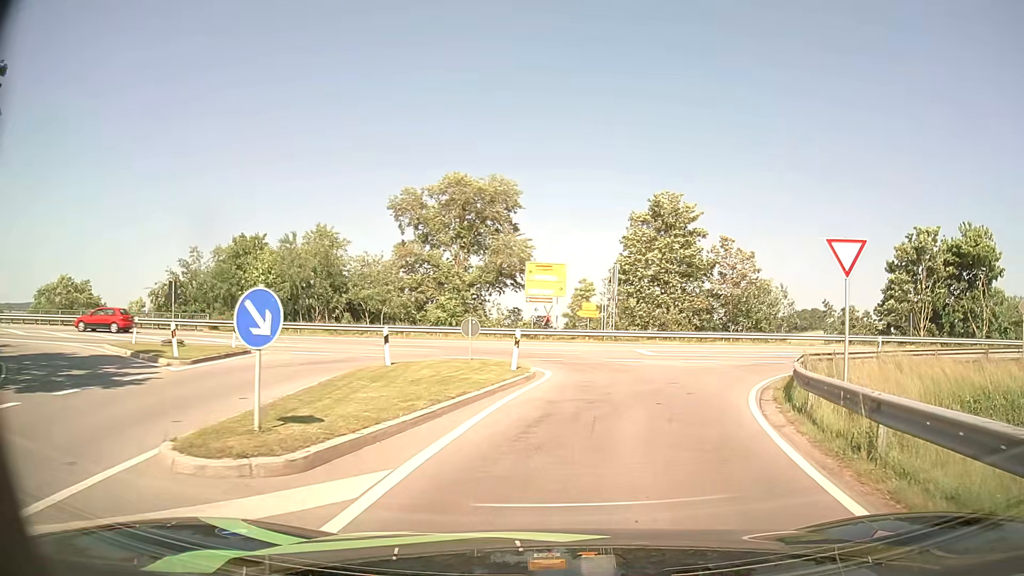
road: primary_link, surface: asphalt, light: Day
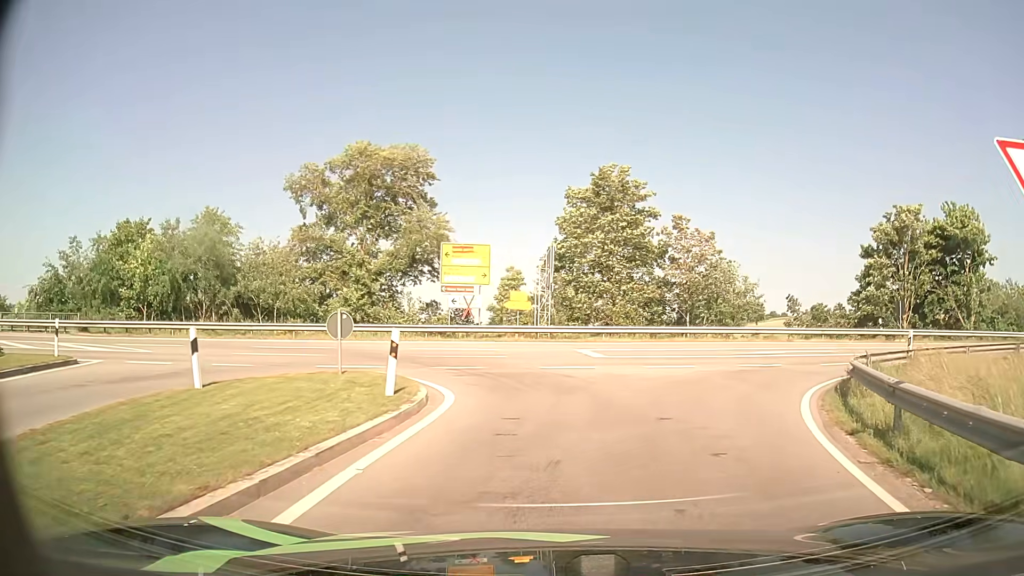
(+0.4, +7.1) m; +6°
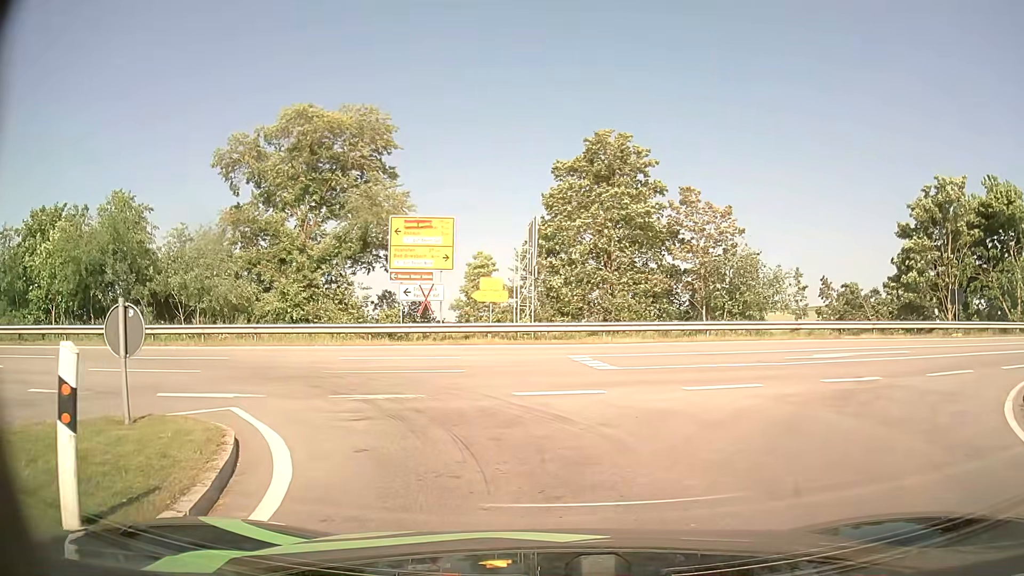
(+0.1, +7.2) m; +1°
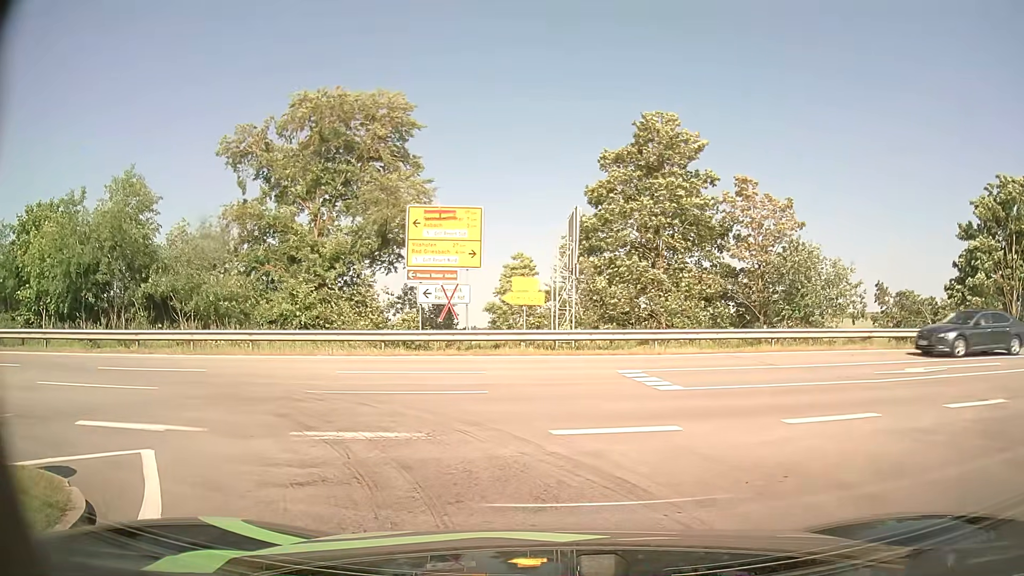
(-0.1, +3.2) m; -2°
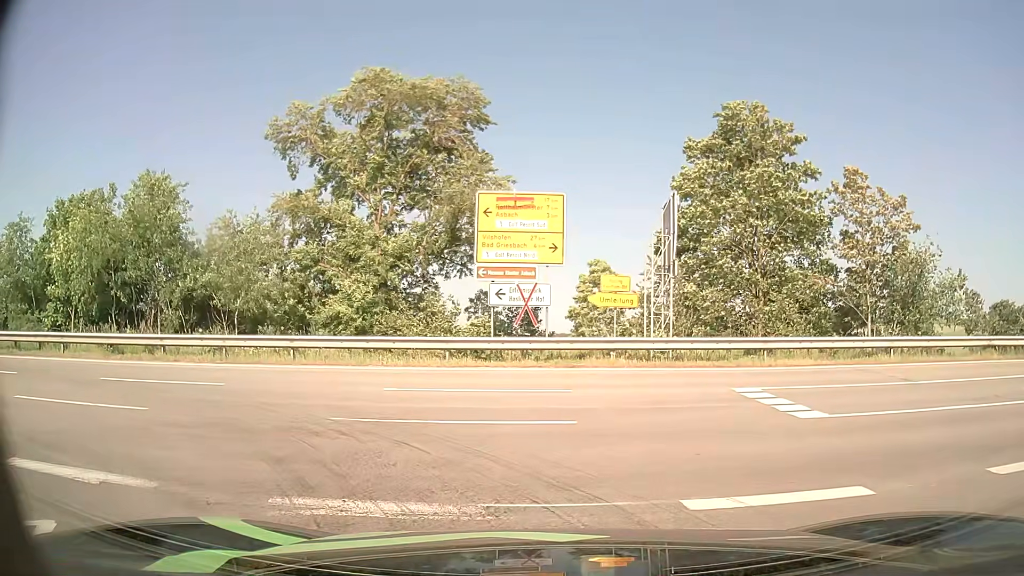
(-0.2, +2.9) m; -4°
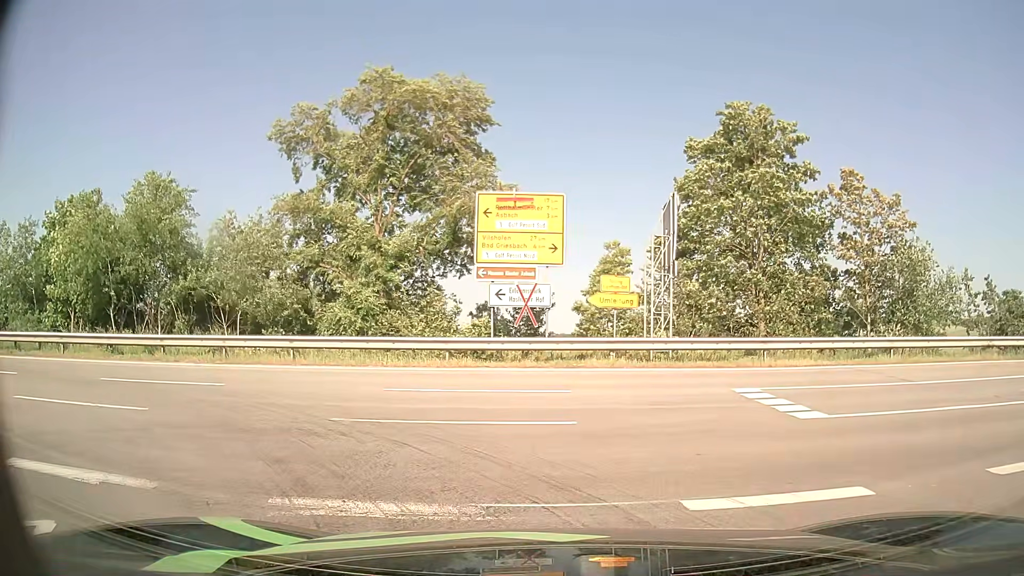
(0.0, +0.1) m; 0°
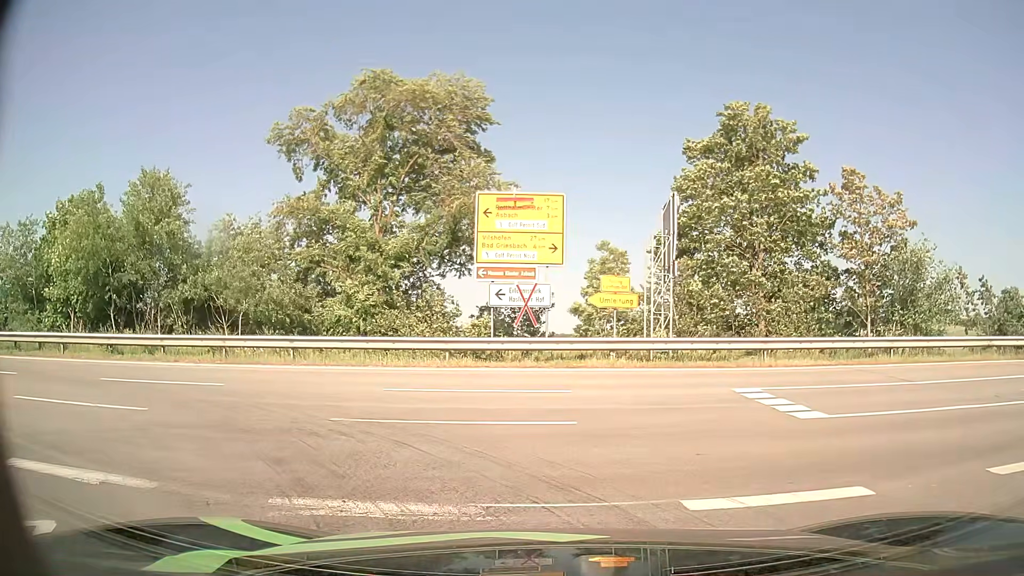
(0.0, 0.0) m; 0°
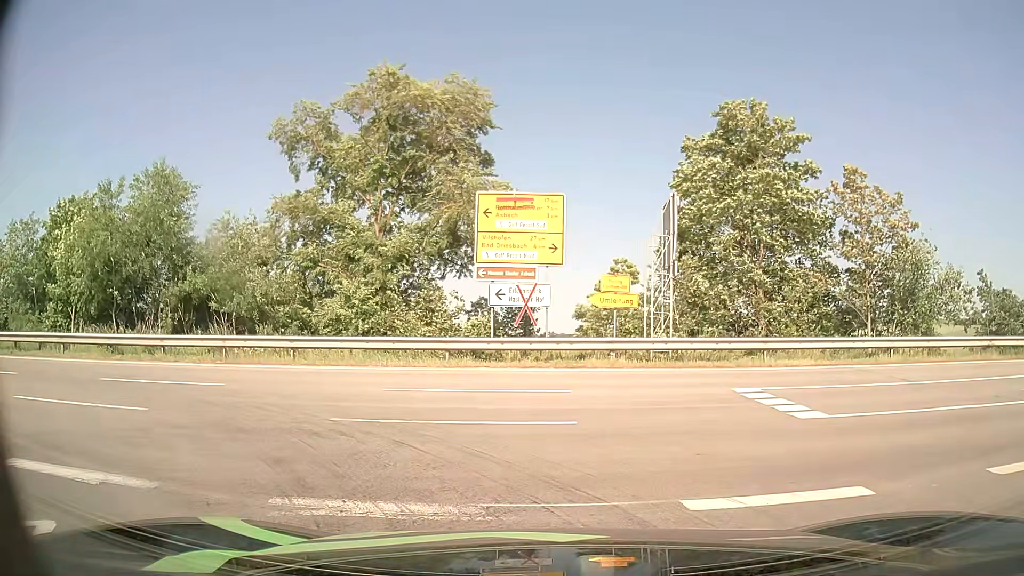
(0.0, 0.0) m; 0°
(-3, +9) (-12, +13) (-22, +14) (-32, +13) (-42, +11) (-52, +9) (-61, +7) (-71, +4) (-81, +1) (-90, -2) m
